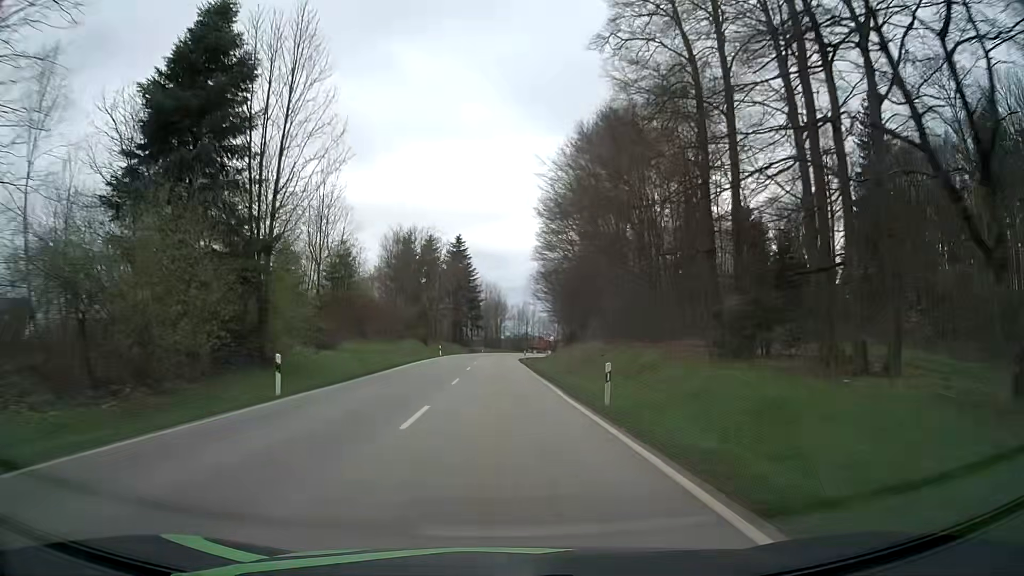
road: secondary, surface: asphalt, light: Day
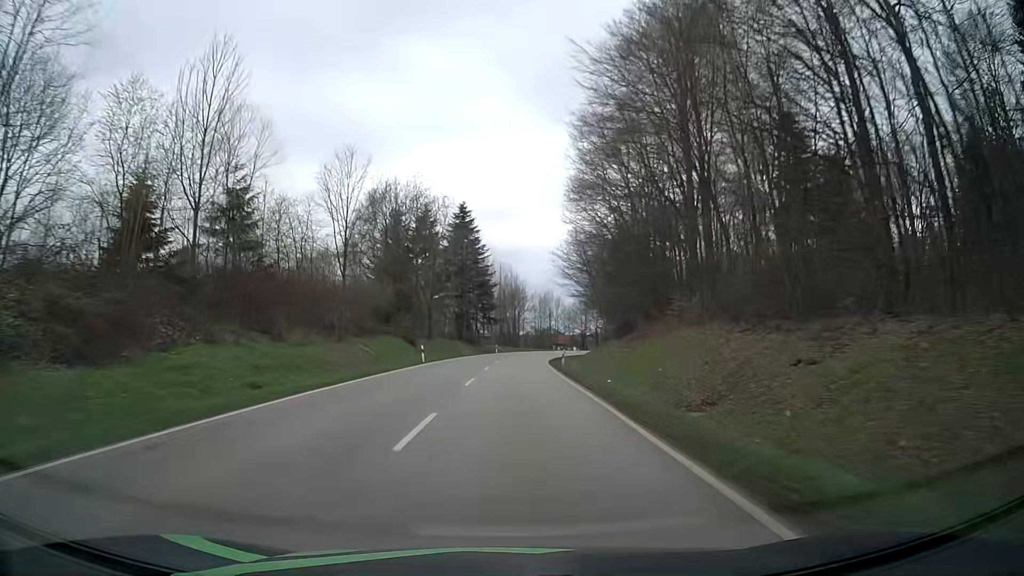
(-0.5, +26.4) m; -1°
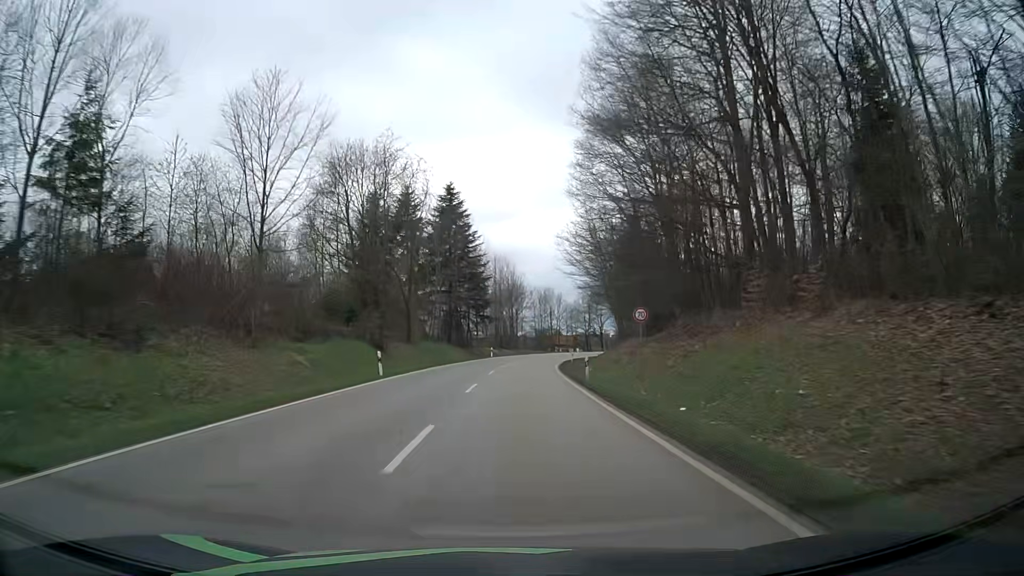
(0.0, +13.0) m; 0°
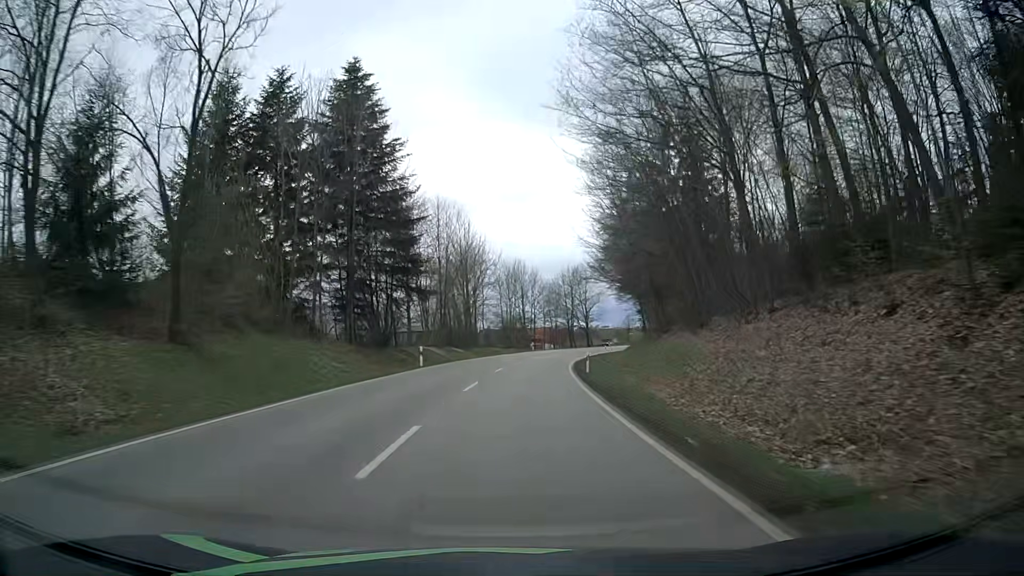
(+0.8, +35.7) m; +3°
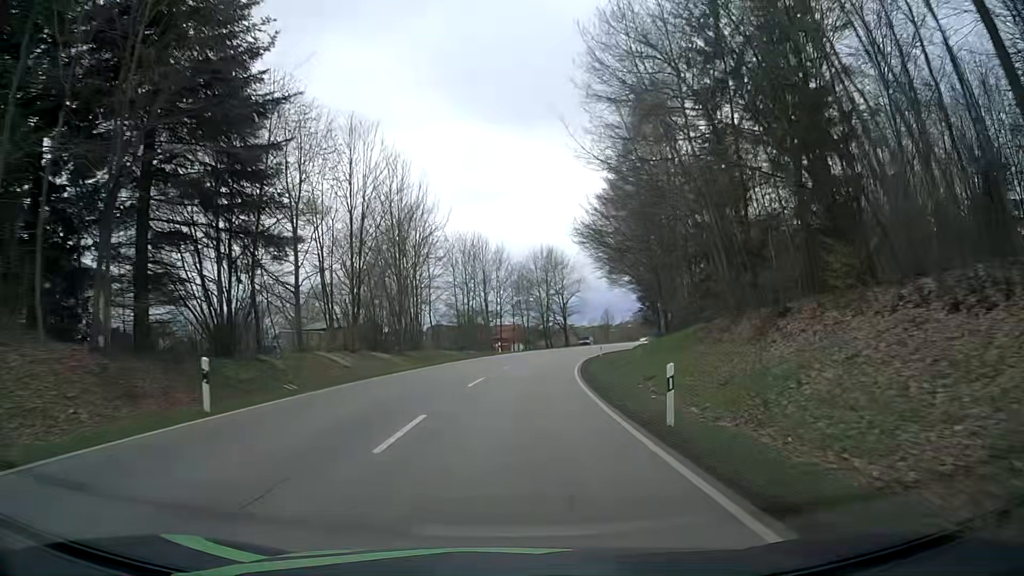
(+0.6, +22.1) m; +3°
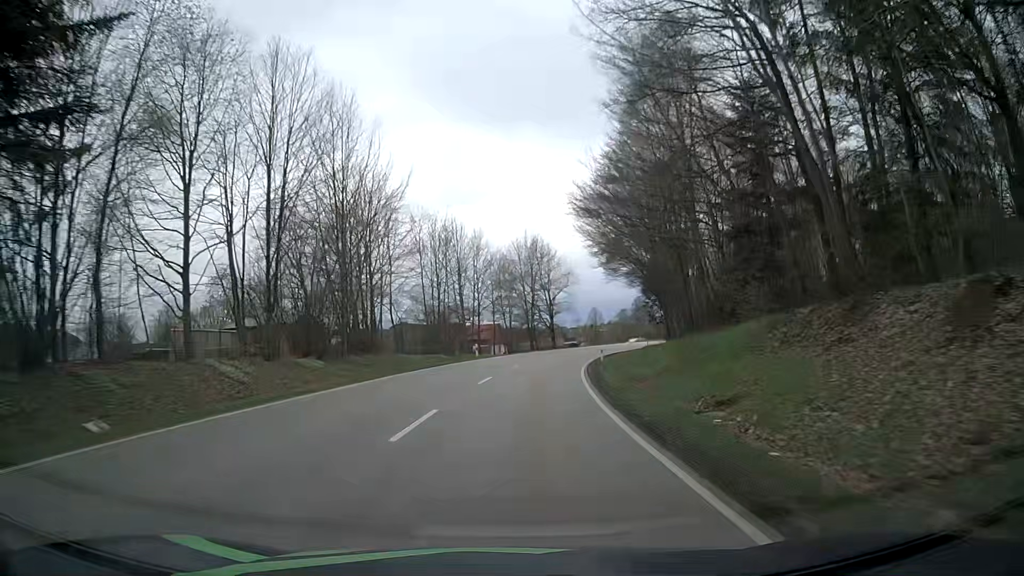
(+0.2, +10.7) m; +2°
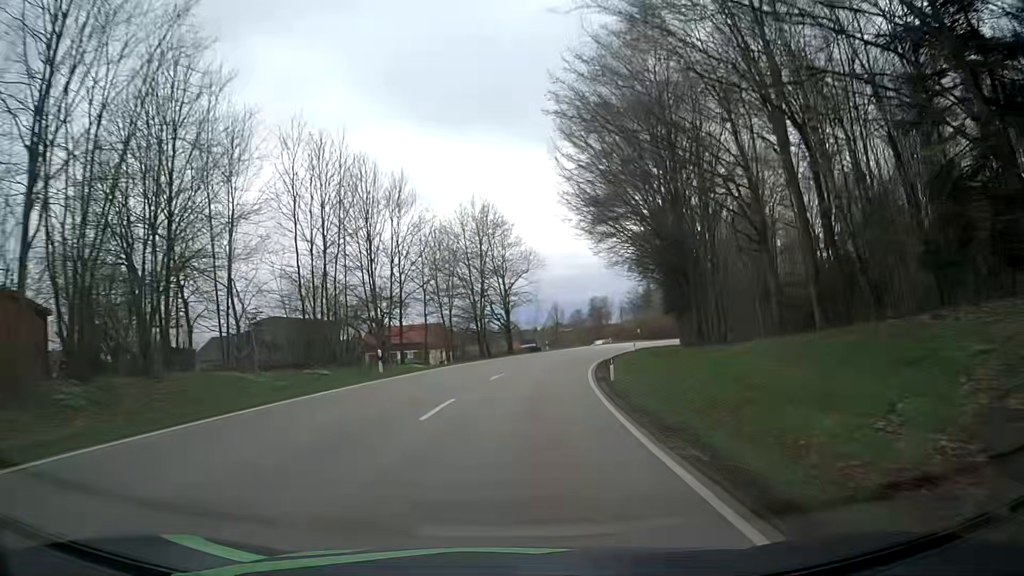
(+0.8, +21.1) m; +4°
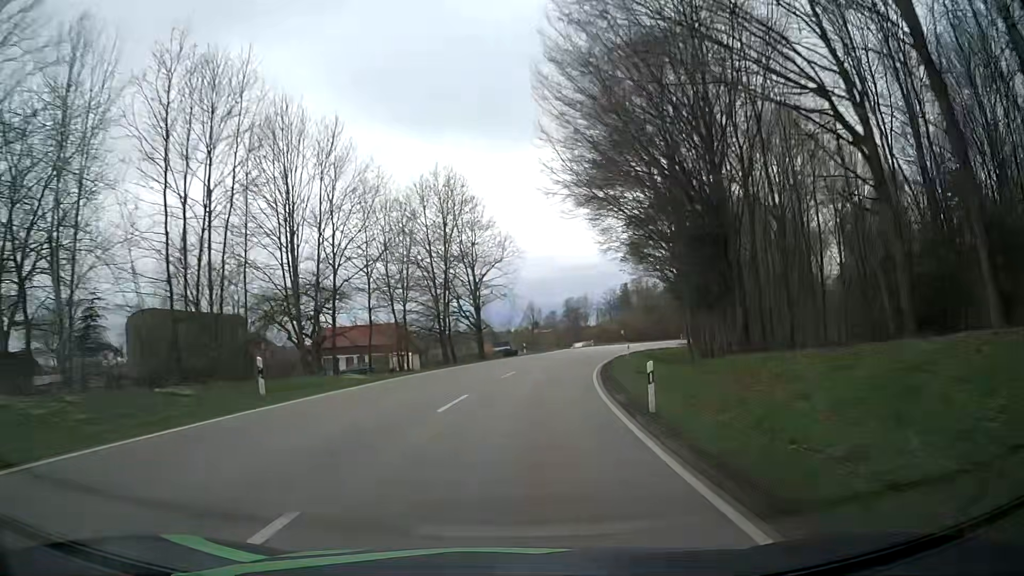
(+0.1, +10.4) m; +2°
(0, +10) (+1, +20) (+2, +30) (+4, +40) (+6, +50) (+8, +59) (+11, +69) (+14, +78) (+18, +88) (+22, +97) m
